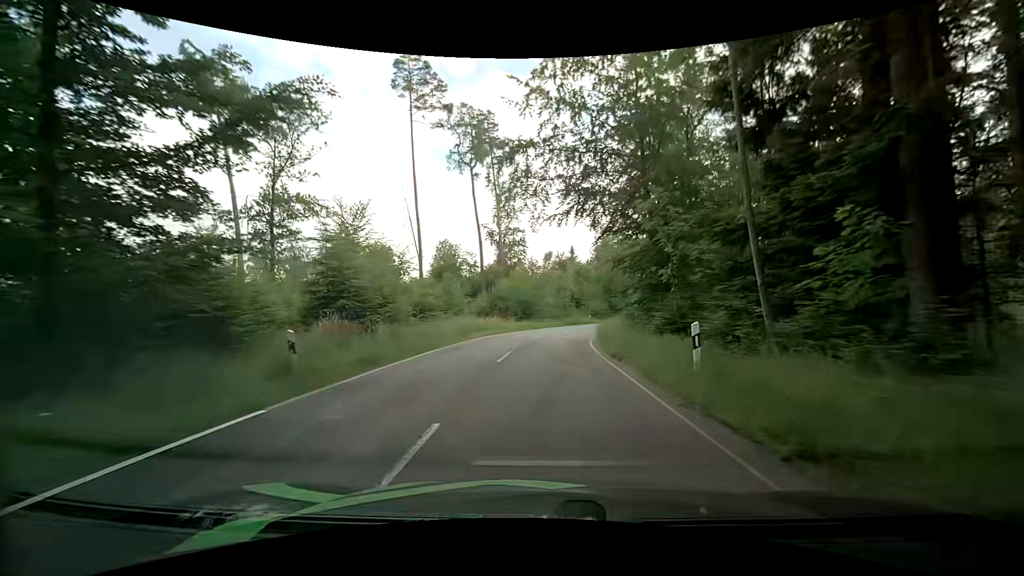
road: tertiary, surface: asphalt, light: Day
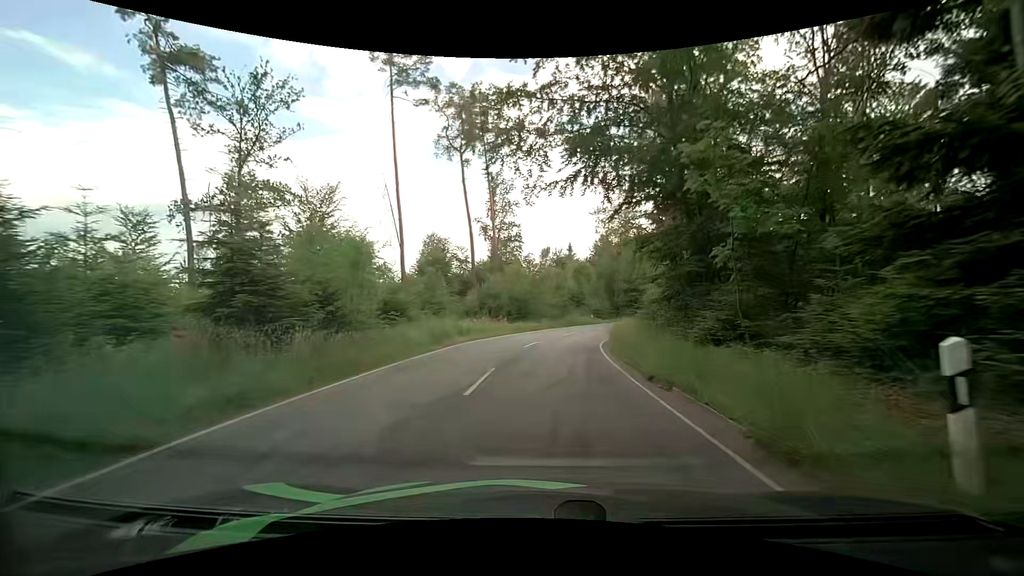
(0.0, +5.5) m; 0°
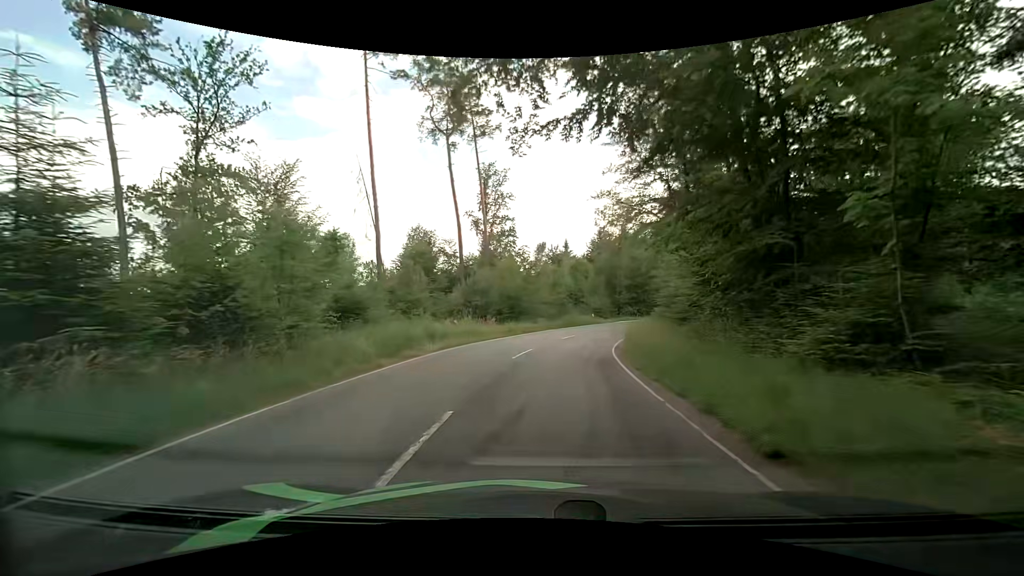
(+0.1, +5.3) m; +3°
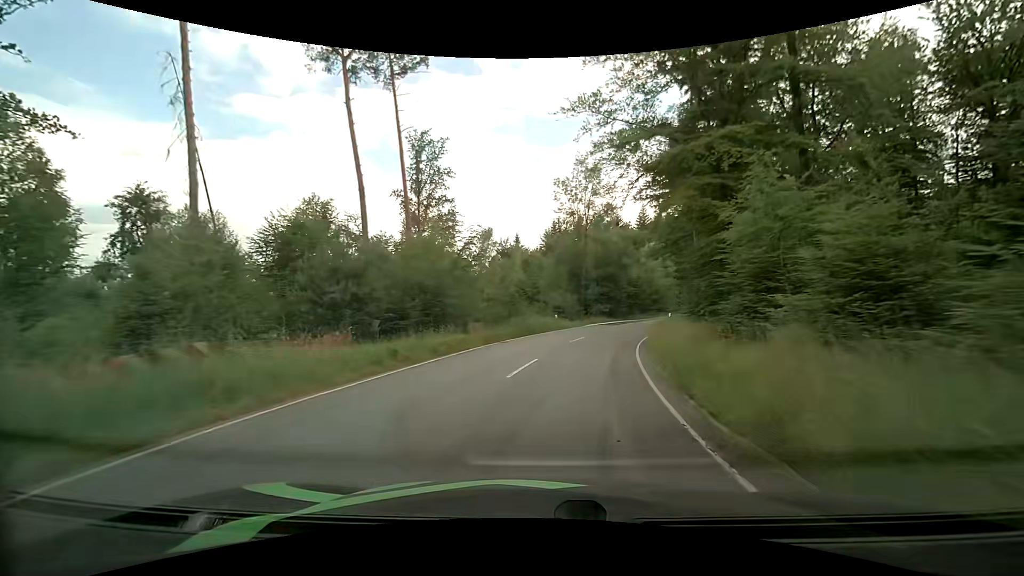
(+0.3, +15.7) m; +5°
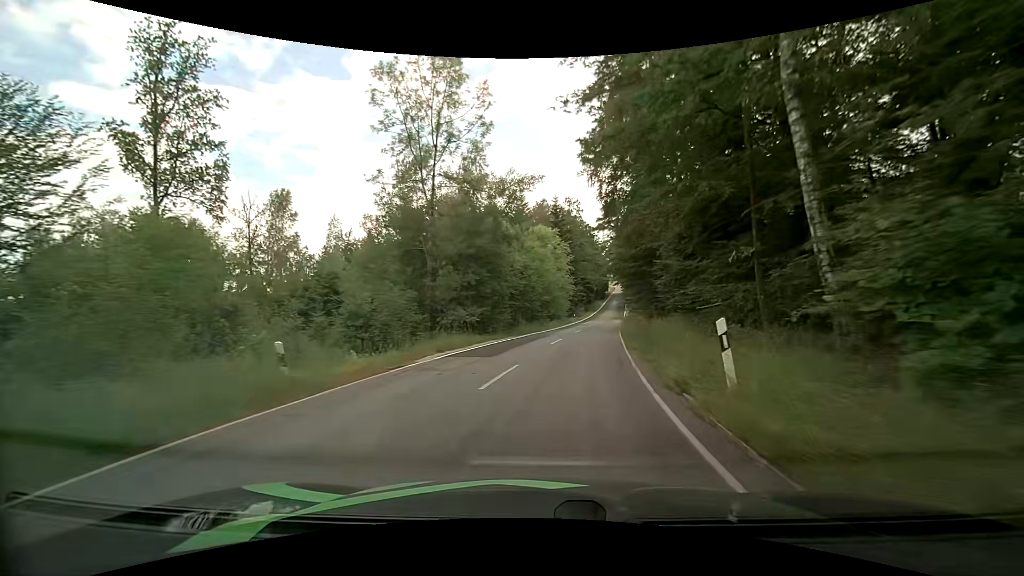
(+2.7, +25.1) m; +13°
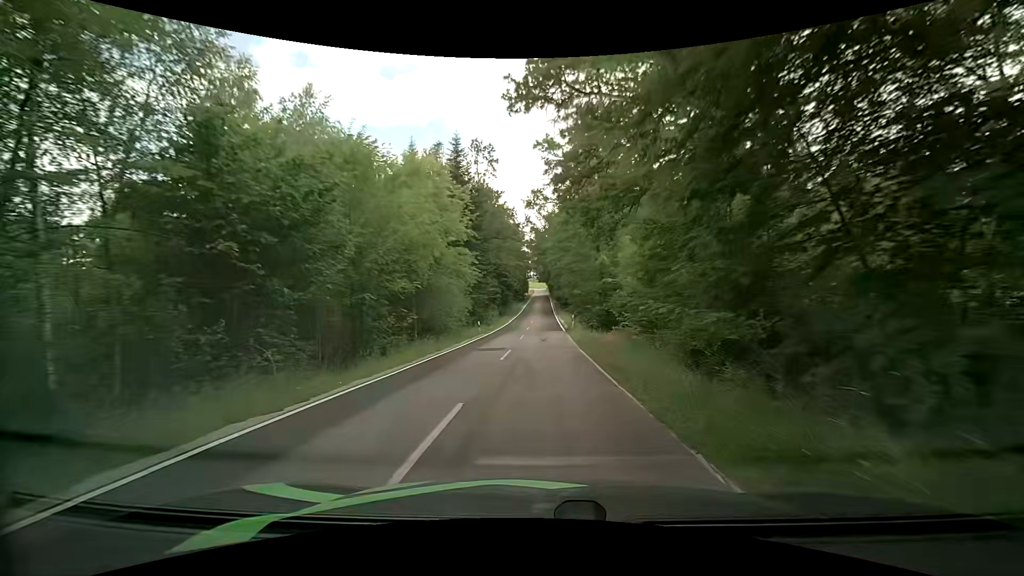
(+2.8, +28.3) m; +10°
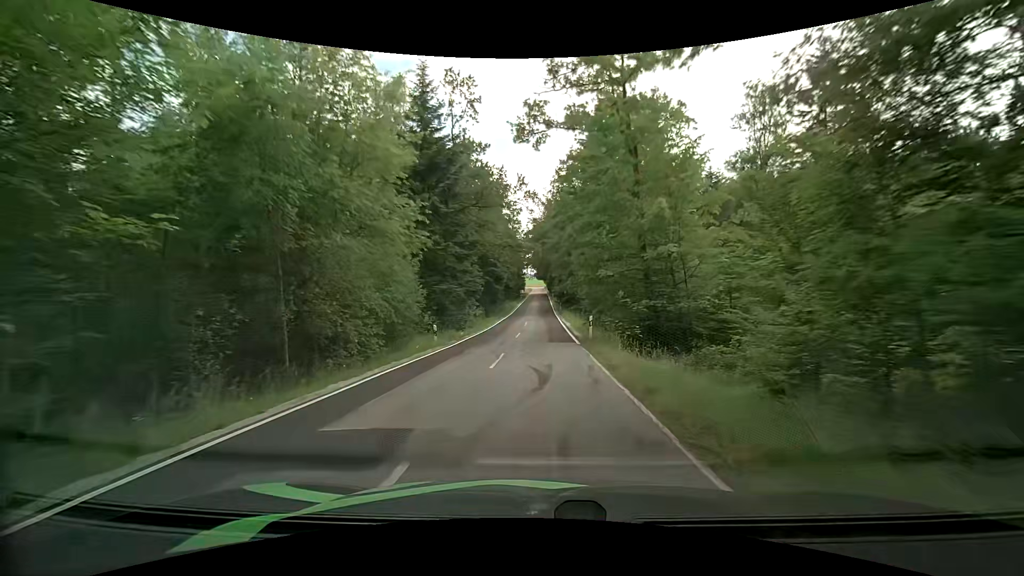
(0.0, +14.5) m; +1°
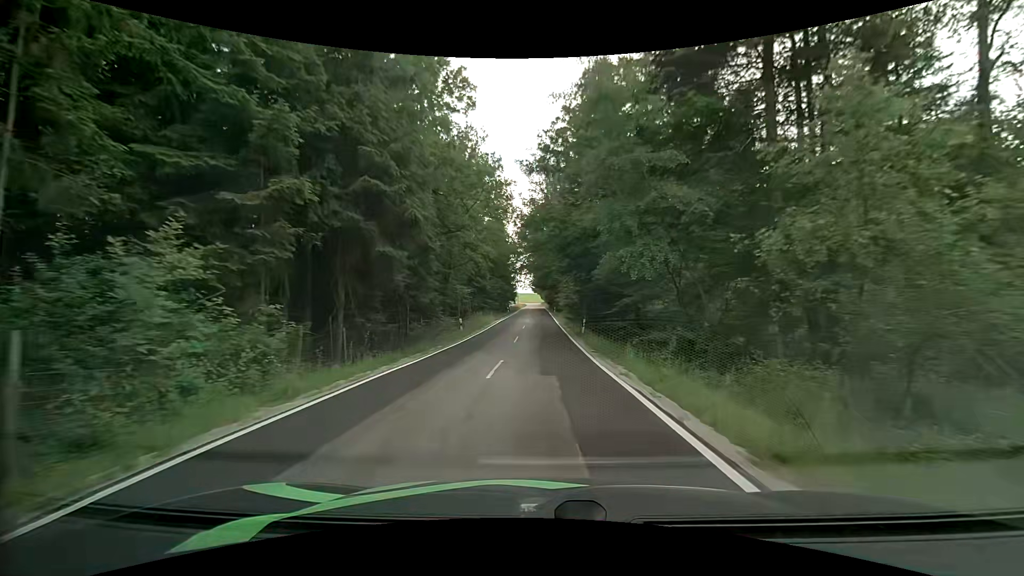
(-0.2, +37.0) m; +1°
(0, +10) (0, +20) (-1, +30) (-1, +40) (-1, +50) (-1, +60) (-1, +70) (-1, +80) (-1, +90) (-2, +100) m
